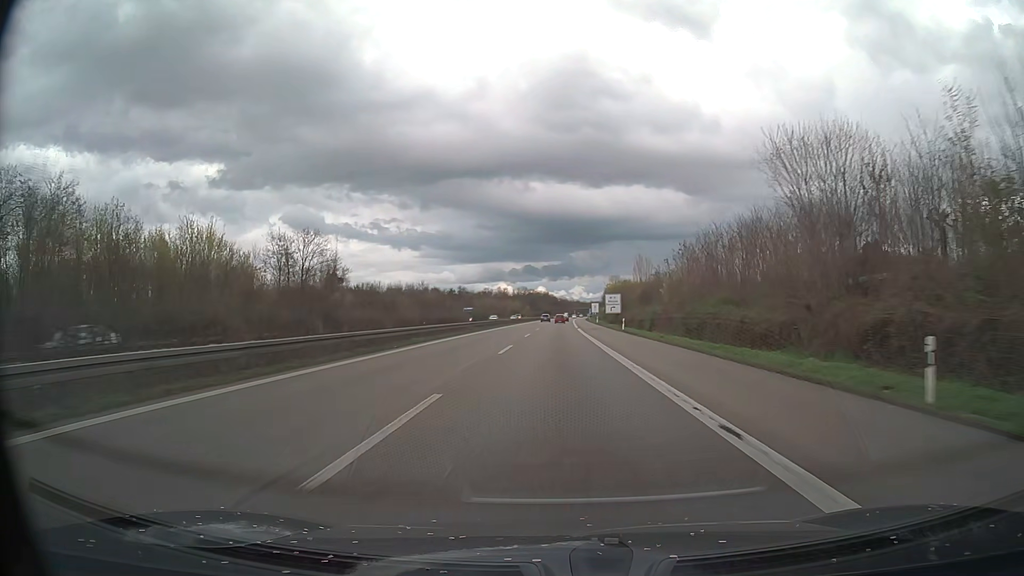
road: motorway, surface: asphalt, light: Day
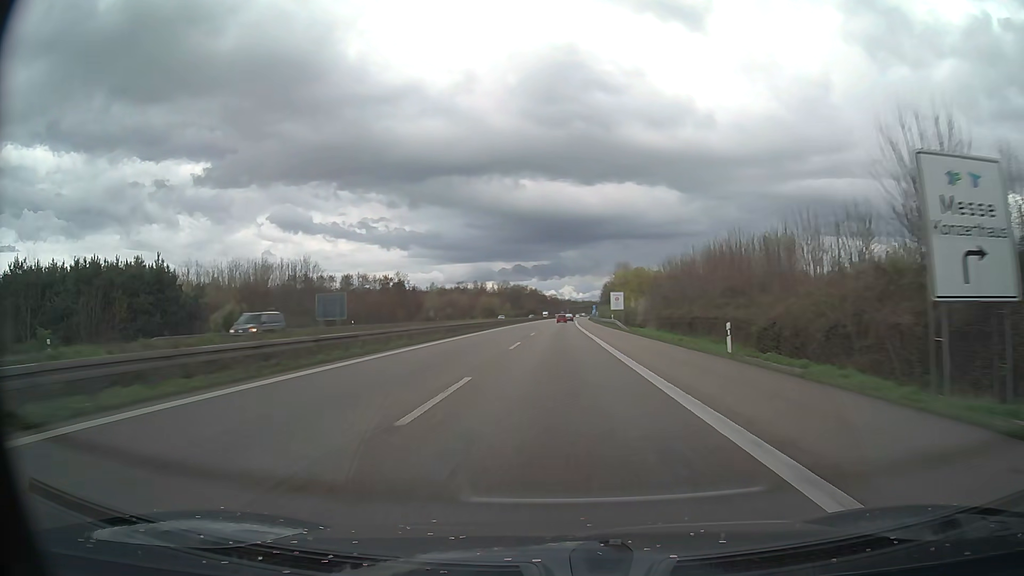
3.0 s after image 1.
(+1.0, +87.3) m; +1°
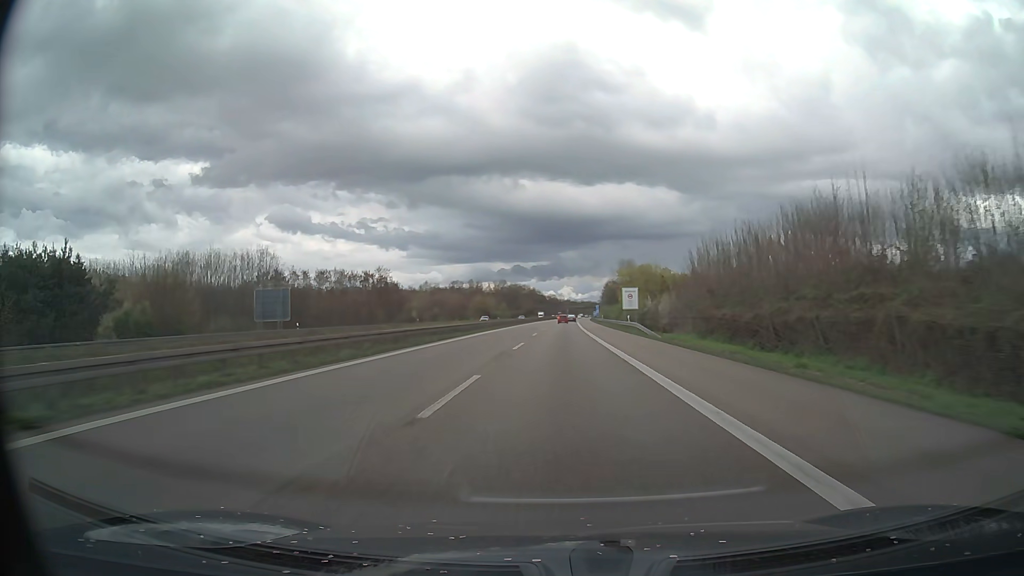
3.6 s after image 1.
(0.0, +17.5) m; 0°
(0, +10) (0, +20) (0, +30) (0, +40) (+1, +50) (+1, +60) (+1, +70) (+1, +80) (+2, +90) (+2, +100) m
